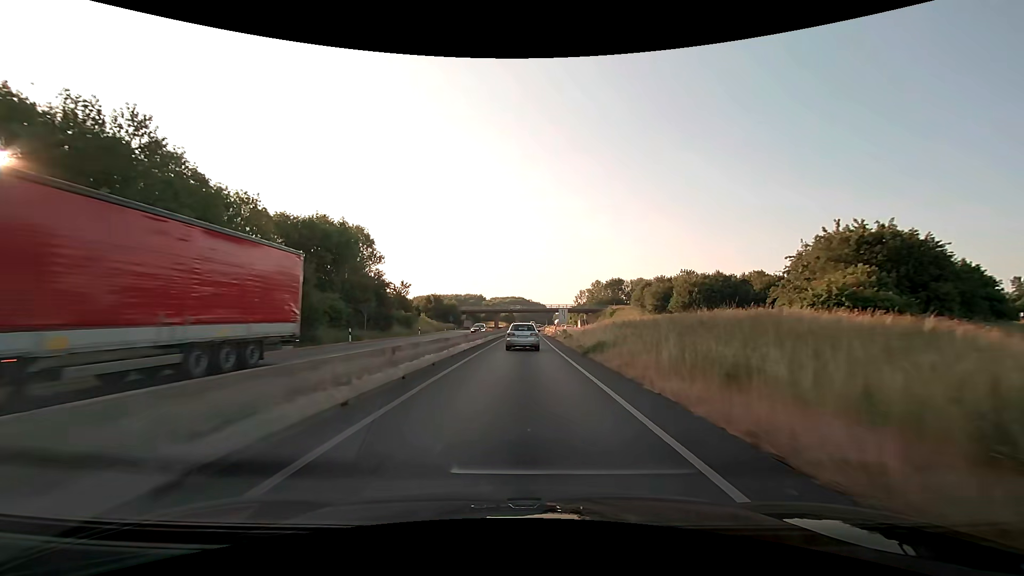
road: trunk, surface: asphalt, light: Day
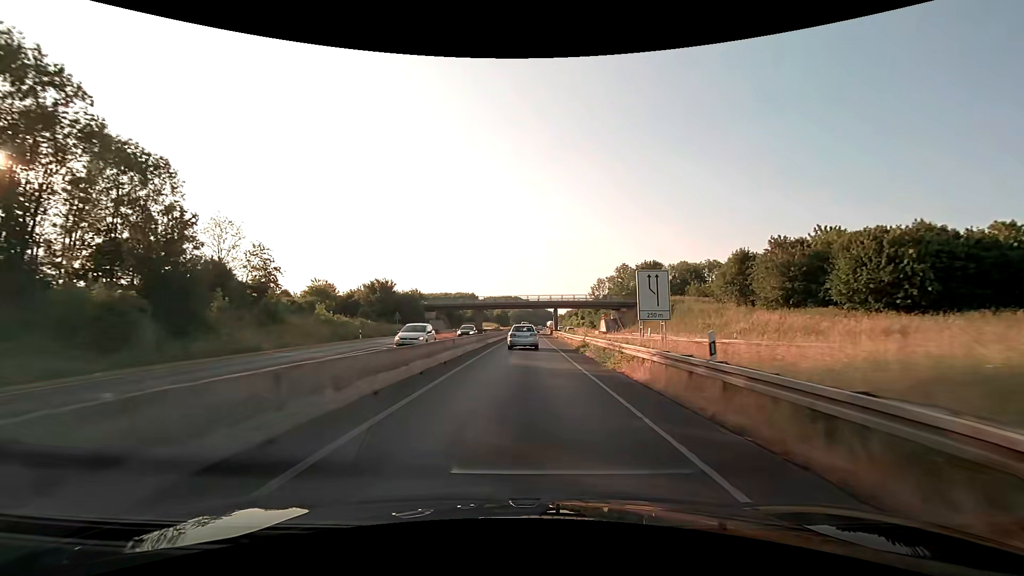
(+0.2, +51.0) m; 0°
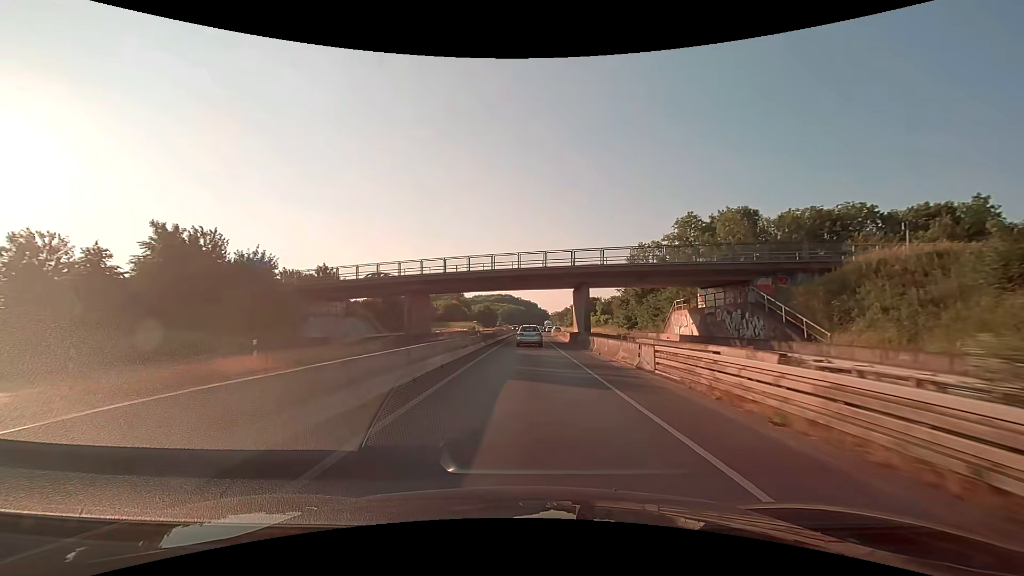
(+0.5, +54.0) m; +1°
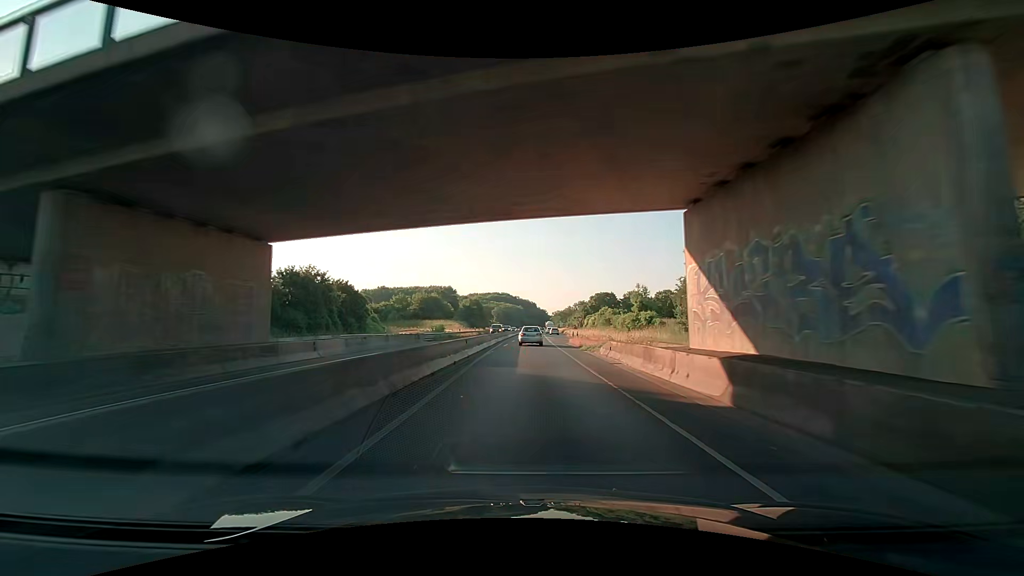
(-0.2, +35.1) m; 0°
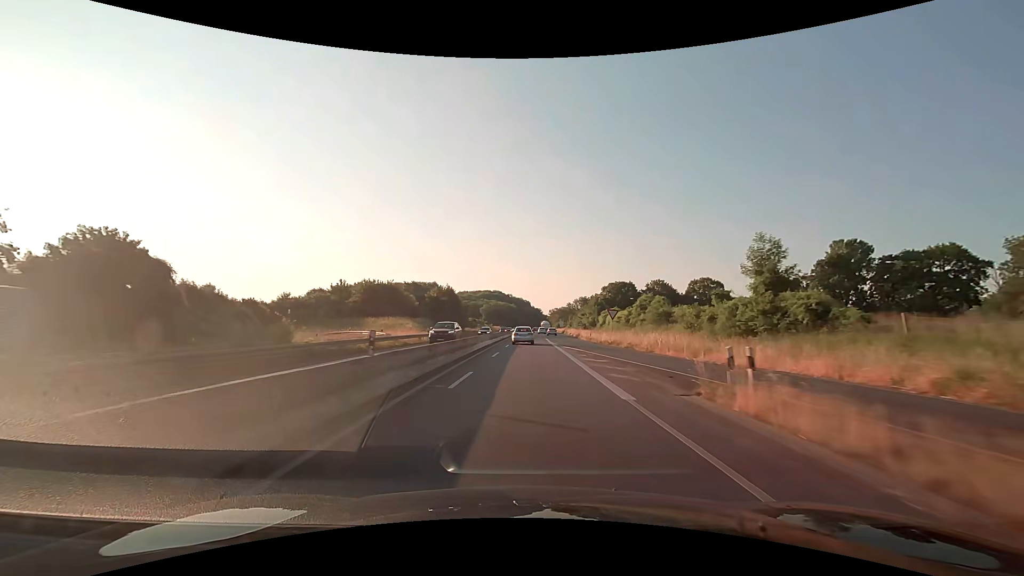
(+0.4, +37.5) m; +1°
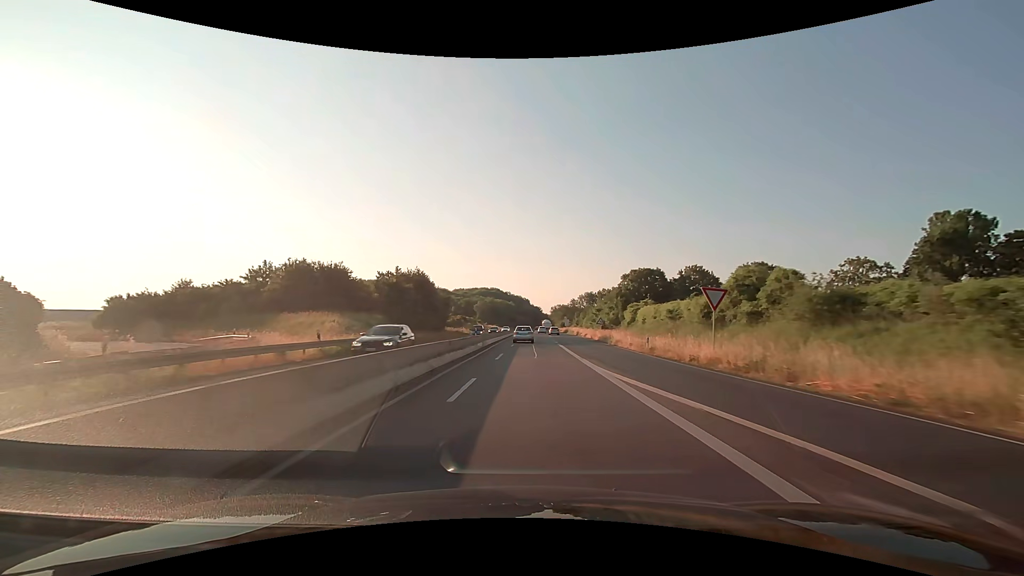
(+0.1, +26.4) m; 0°
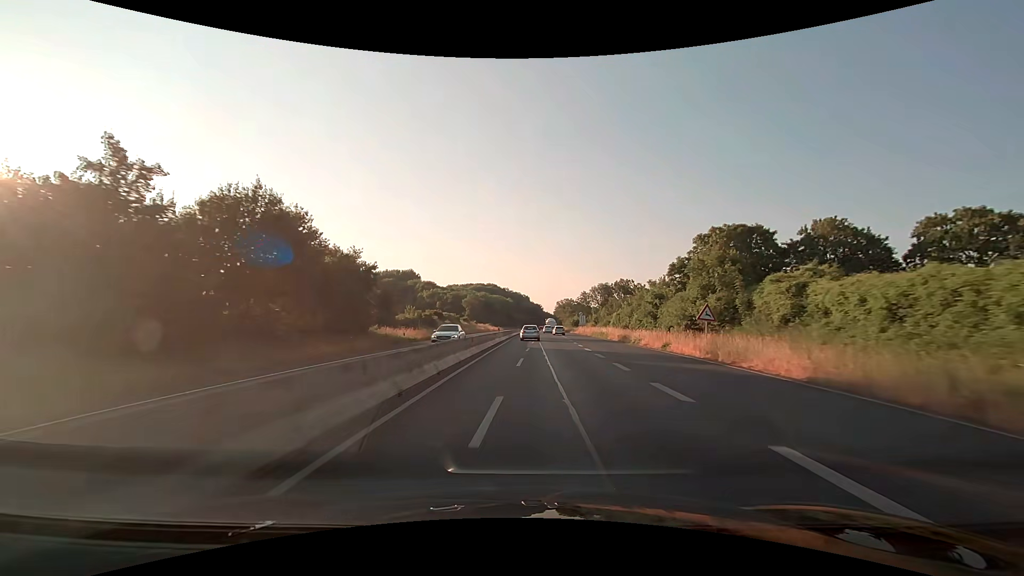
(-0.1, +41.6) m; 0°
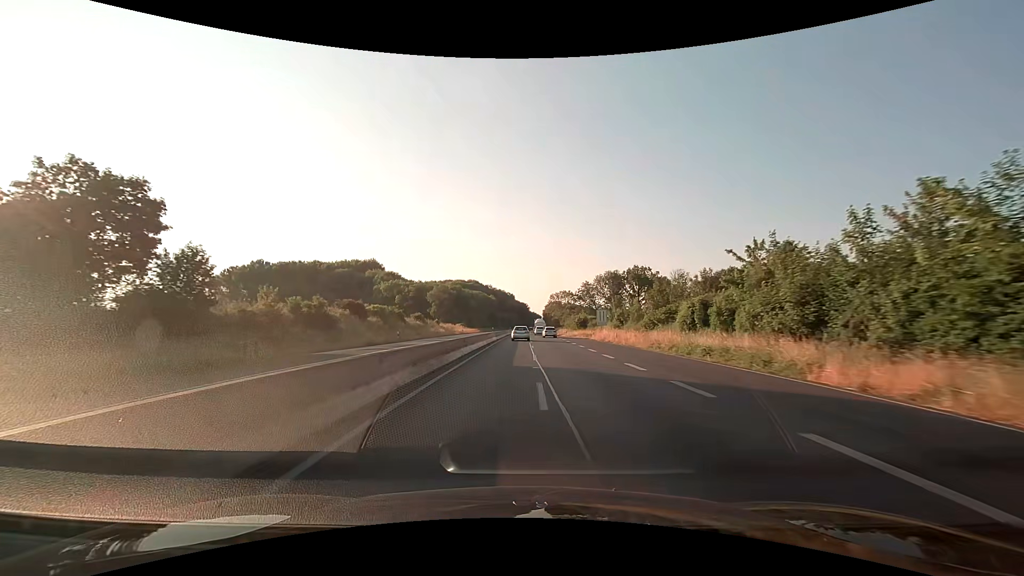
(+0.6, +43.9) m; +2°
